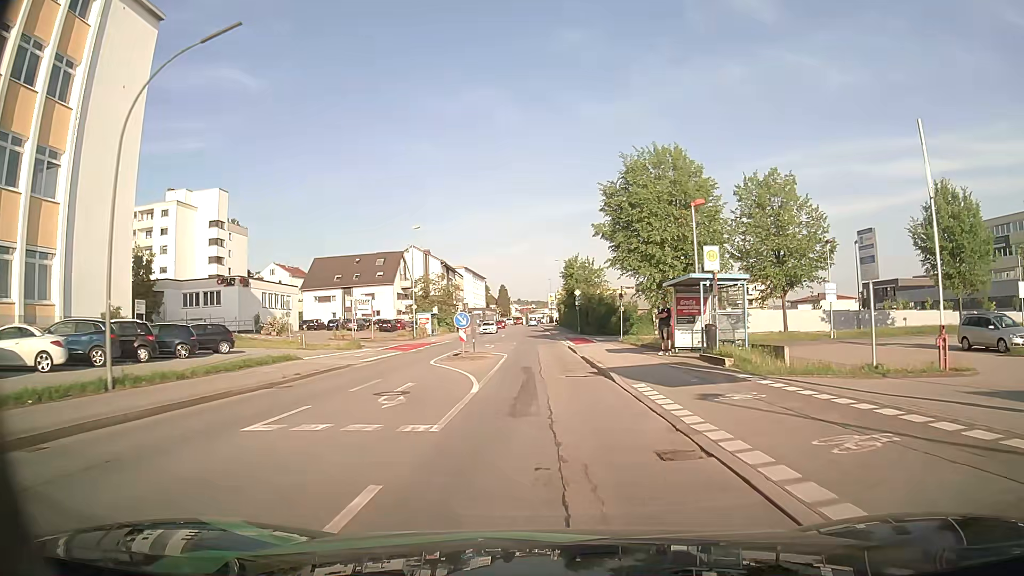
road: tertiary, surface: asphalt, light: Day
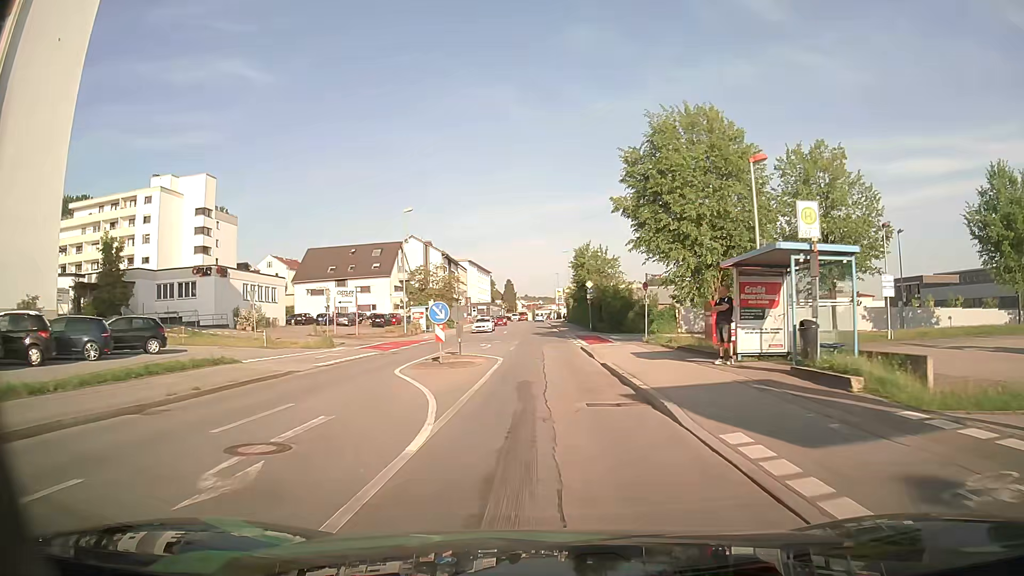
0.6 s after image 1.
(-0.1, +7.0) m; 0°
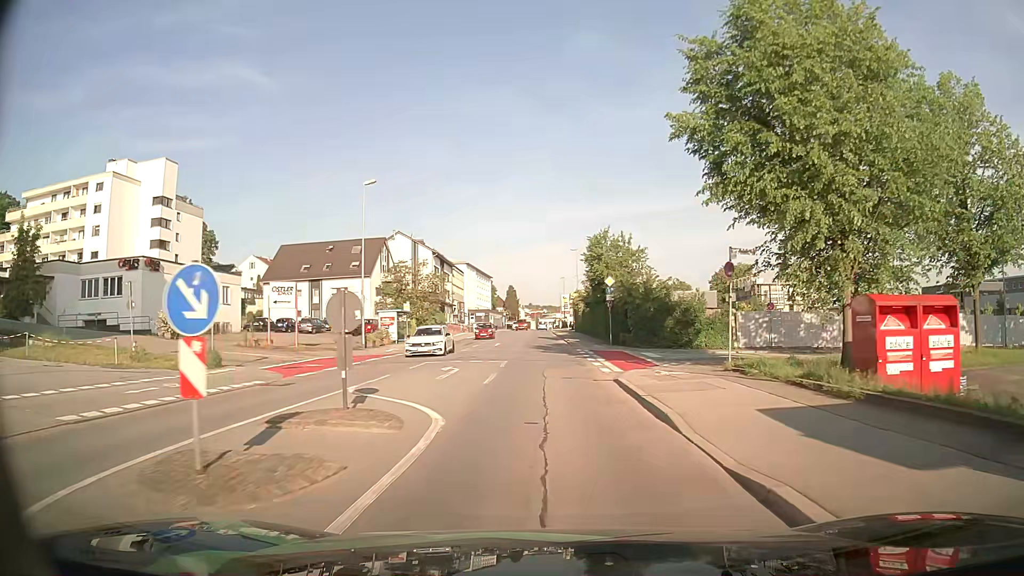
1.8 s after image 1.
(-0.2, +13.7) m; -1°
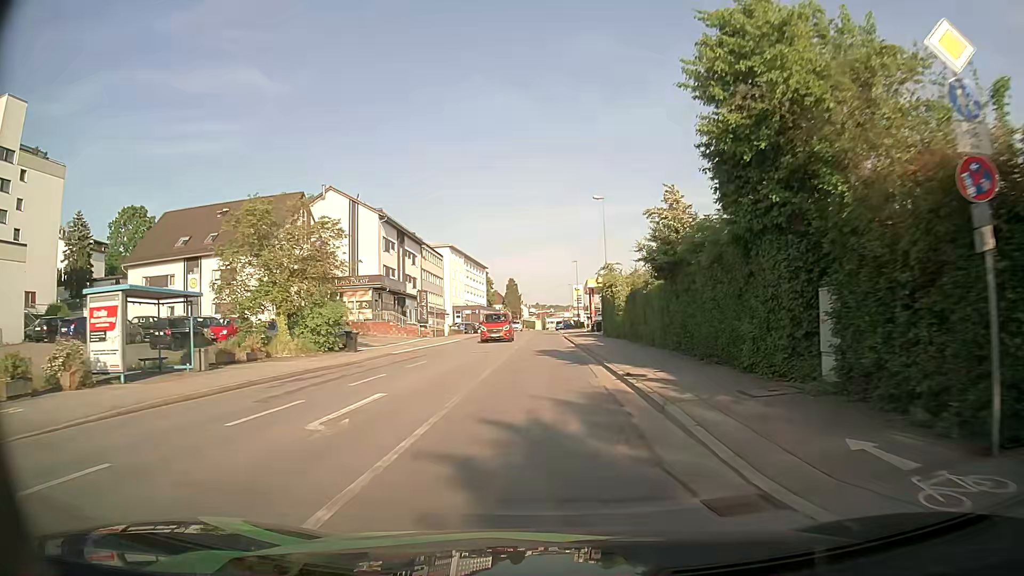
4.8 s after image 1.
(-0.4, +34.2) m; -1°
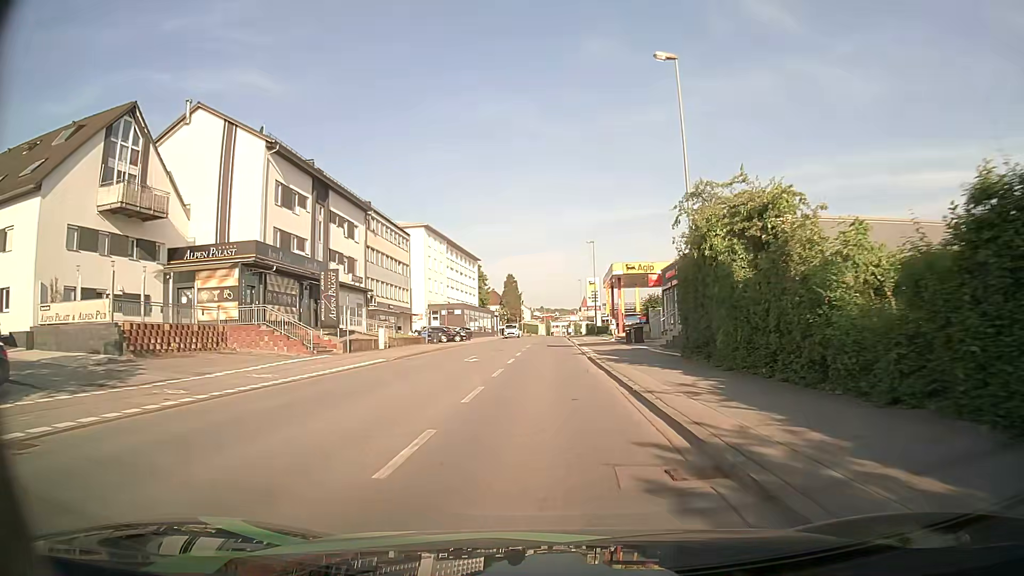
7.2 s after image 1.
(-0.2, +28.2) m; 0°
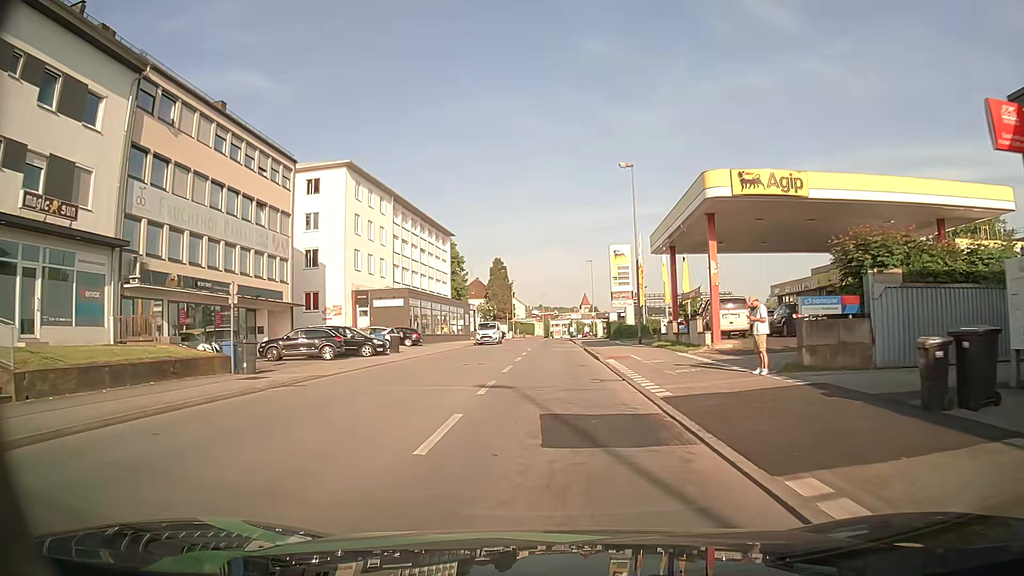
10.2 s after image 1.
(-0.1, +34.9) m; 0°
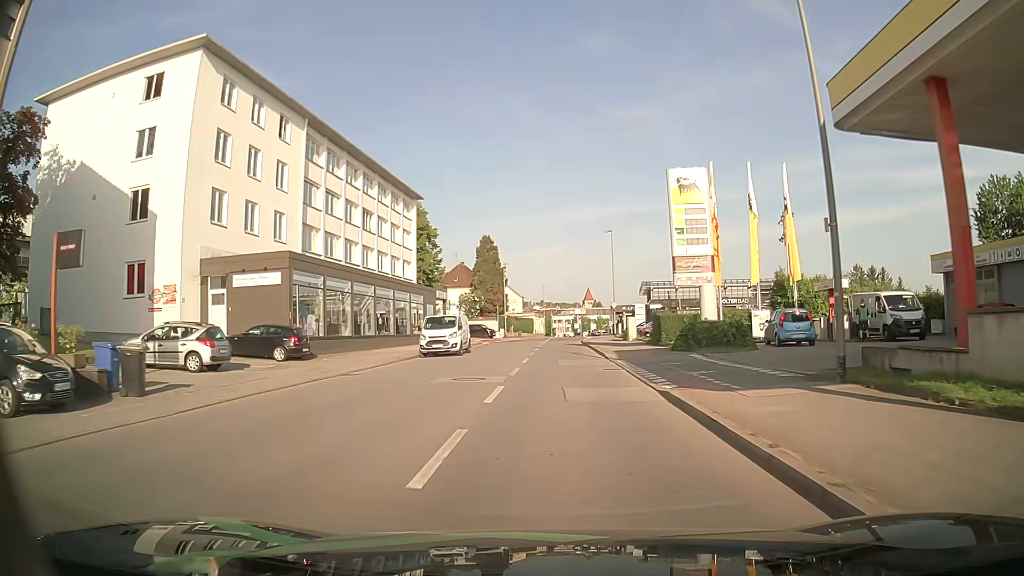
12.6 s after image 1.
(-0.1, +25.8) m; -1°
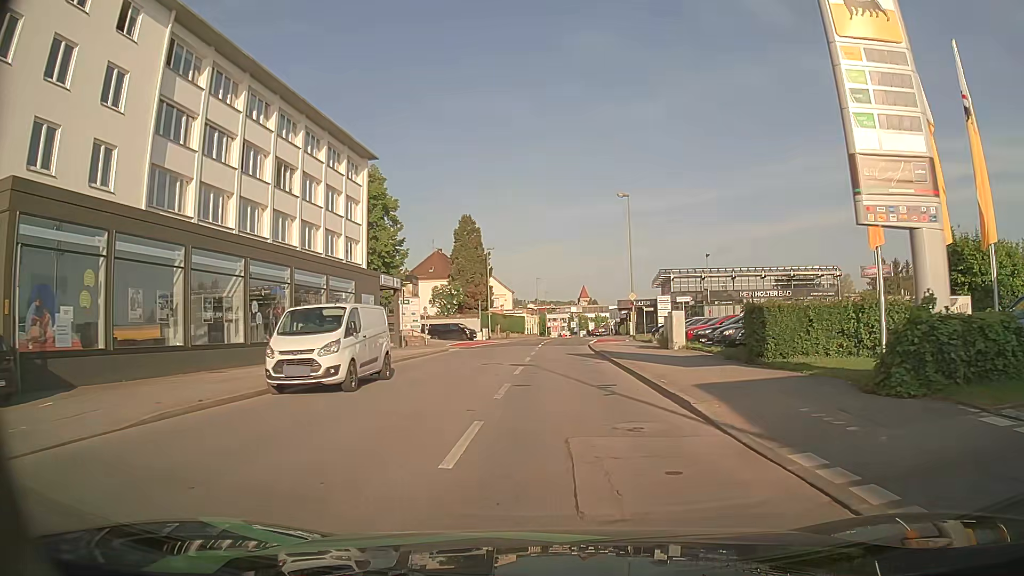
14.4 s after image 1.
(+0.2, +17.2) m; +1°
(0, +10) (0, +20) (0, +30) (0, +40) (+1, +50) (+7, +57) (+17, +58) (+27, +57) (+37, +57) (+47, +56) m
